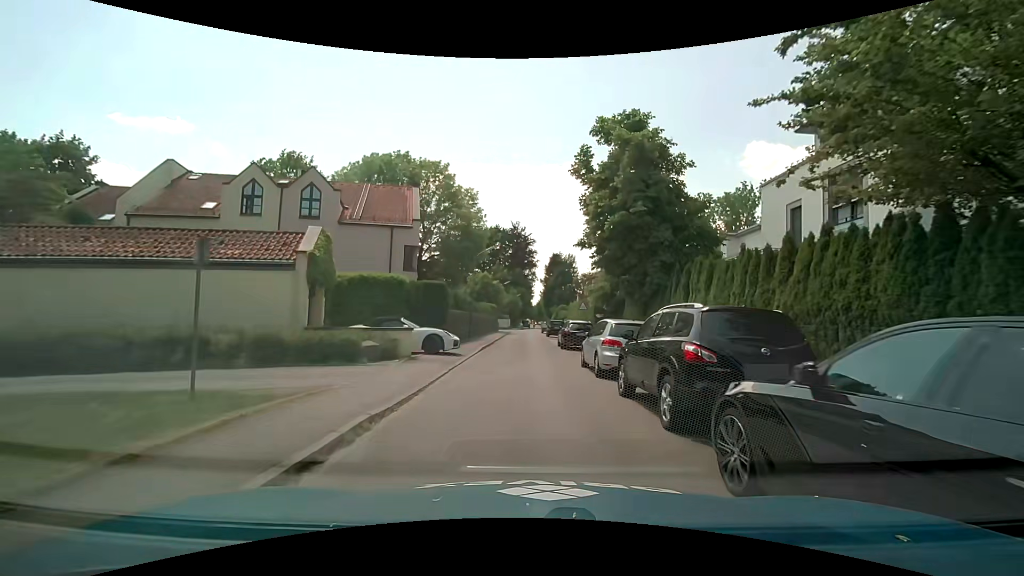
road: residential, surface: asphalt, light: Day
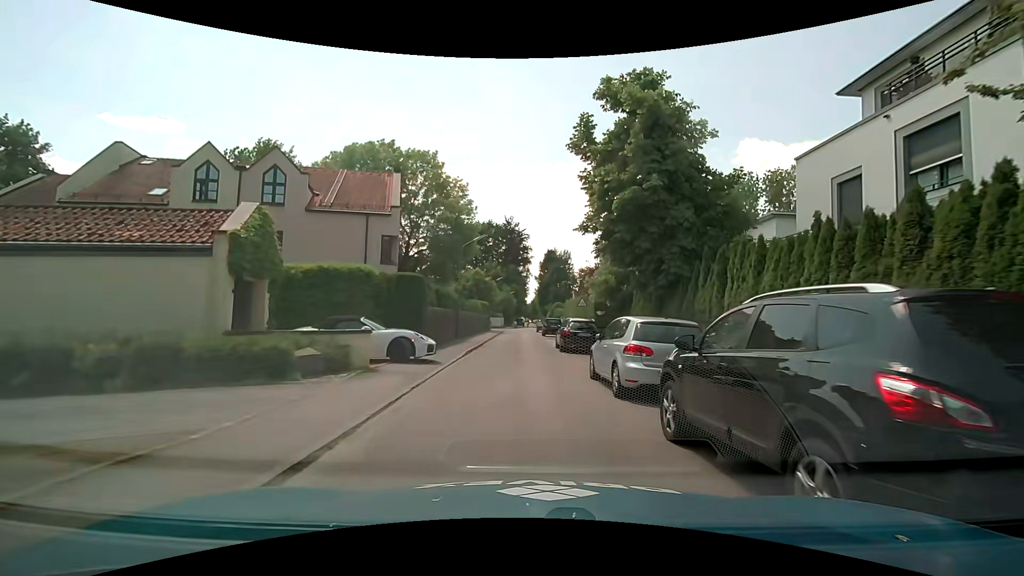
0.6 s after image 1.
(0.0, +3.5) m; +1°
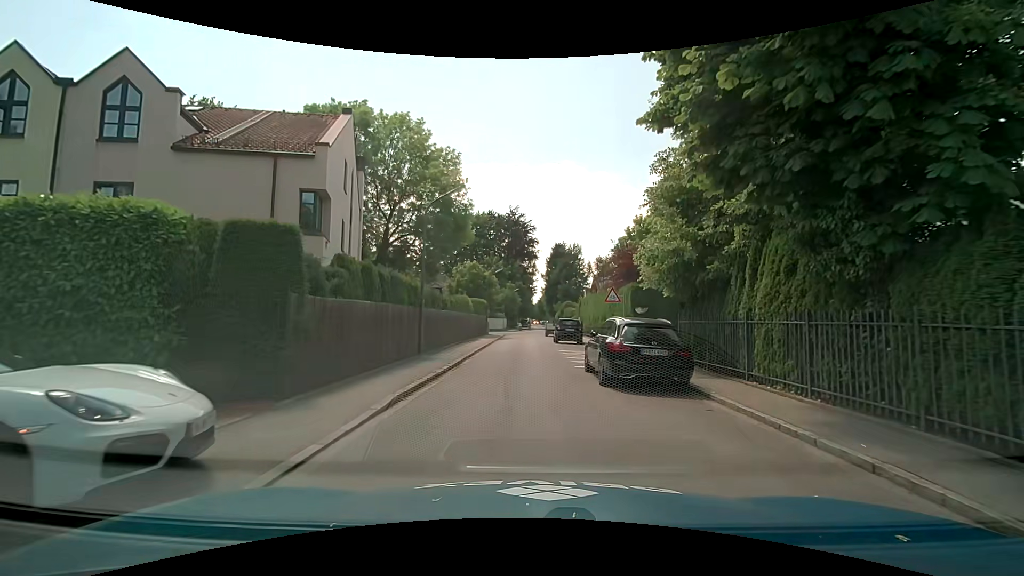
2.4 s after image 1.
(-0.3, +10.6) m; -2°
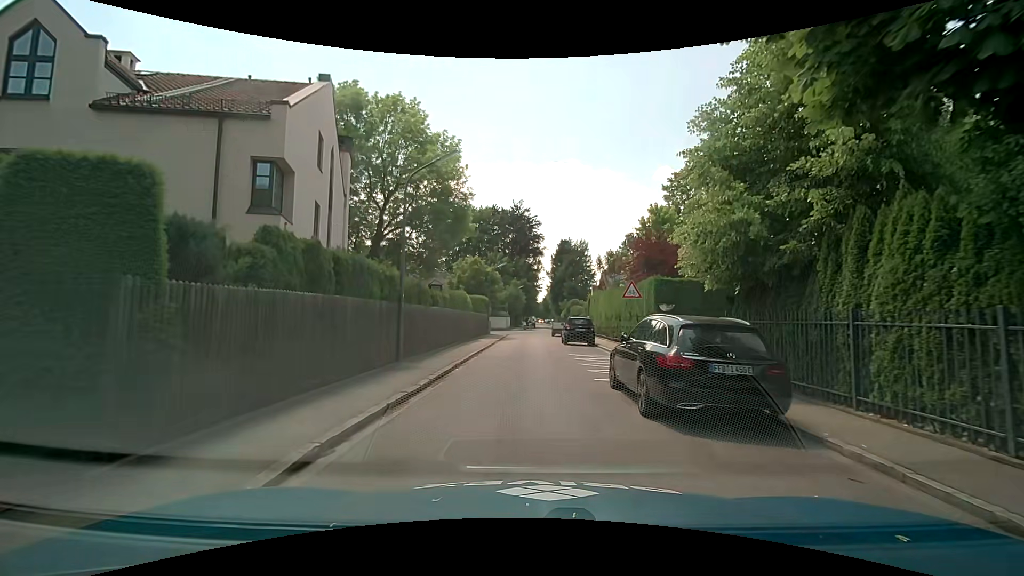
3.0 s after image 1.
(0.0, +3.4) m; -1°
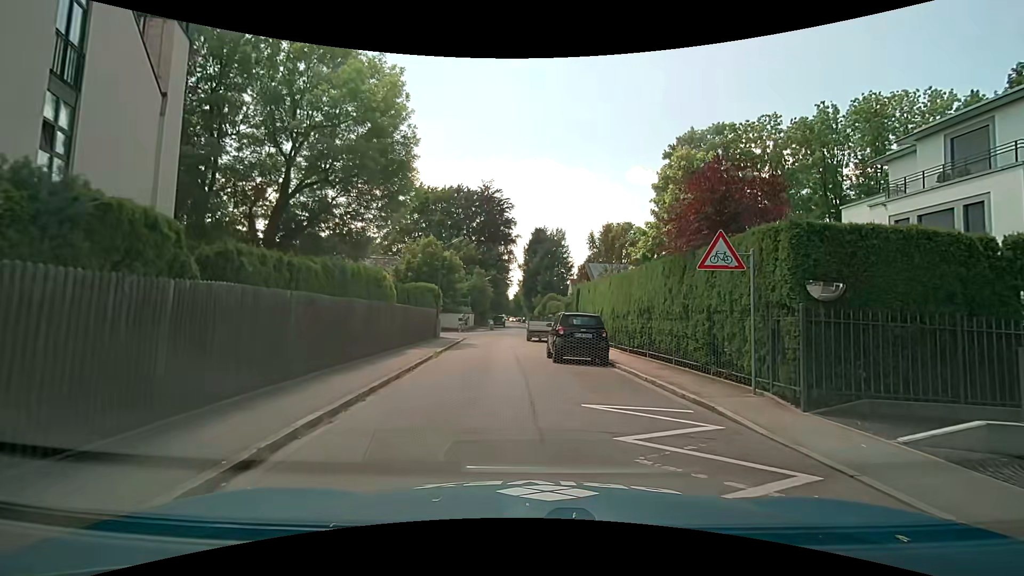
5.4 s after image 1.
(+0.1, +11.8) m; +1°
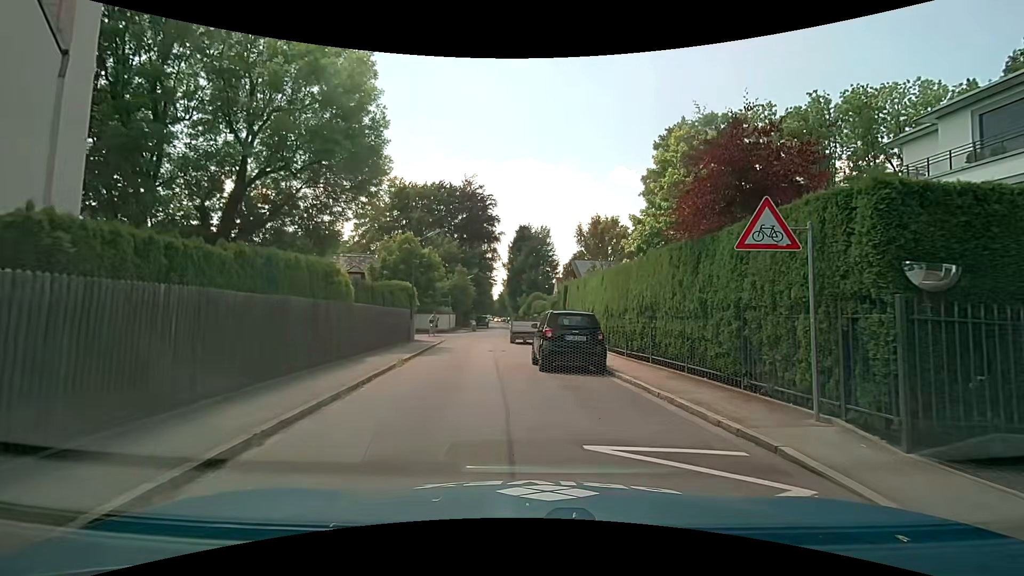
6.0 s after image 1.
(+0.1, +2.5) m; +4°
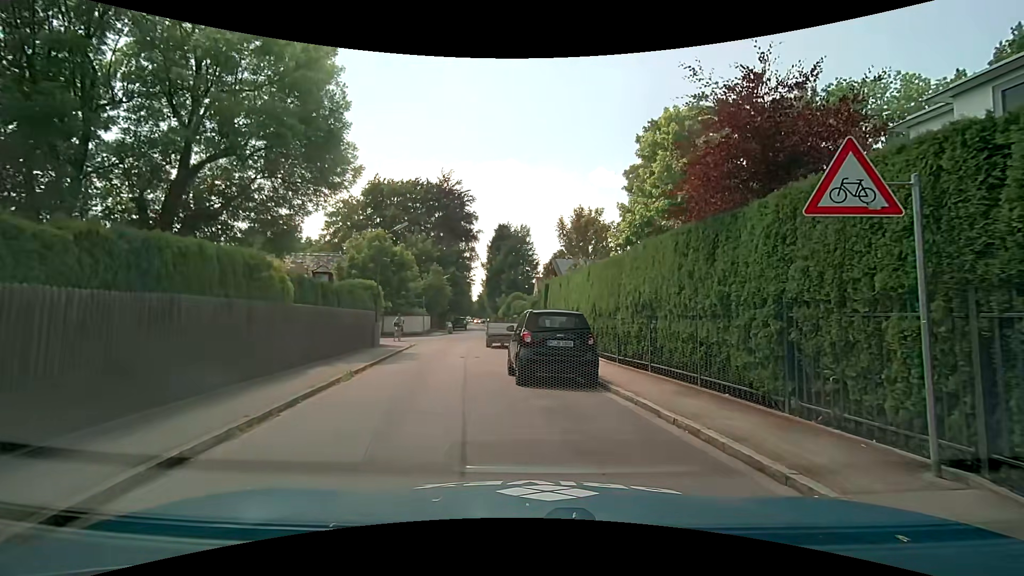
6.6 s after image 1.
(0.0, +2.3) m; +3°
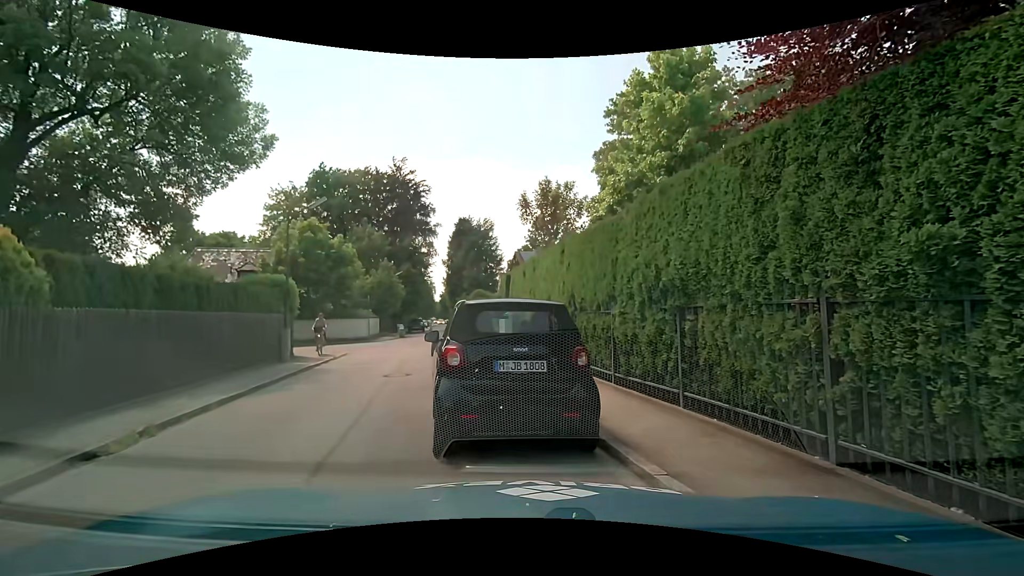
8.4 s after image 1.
(+0.2, +4.9) m; +3°
(-2, +10) (-4, +19) (-4, +29) (-4, +39) (-6, +49) (-8, +59) (-10, +69) (-12, +79) (-14, +88) (-16, +98) m
